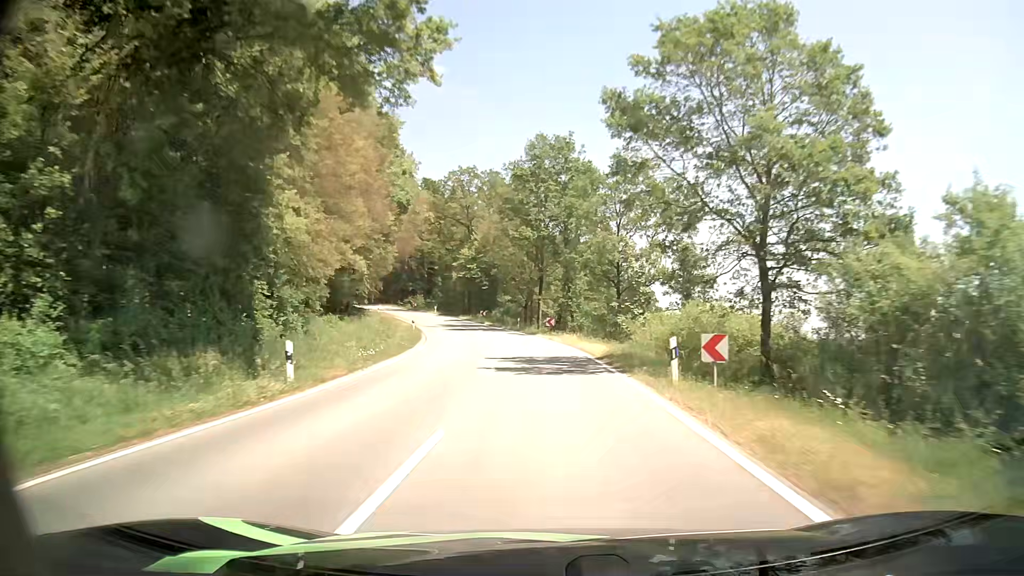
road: tertiary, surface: asphalt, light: Day
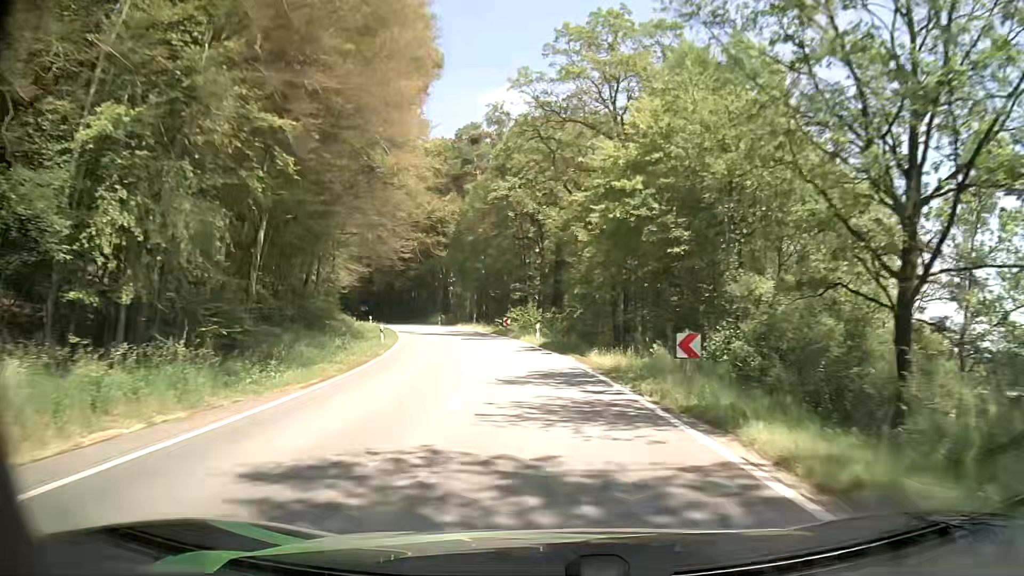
(-6.2, +55.4) m; -13°
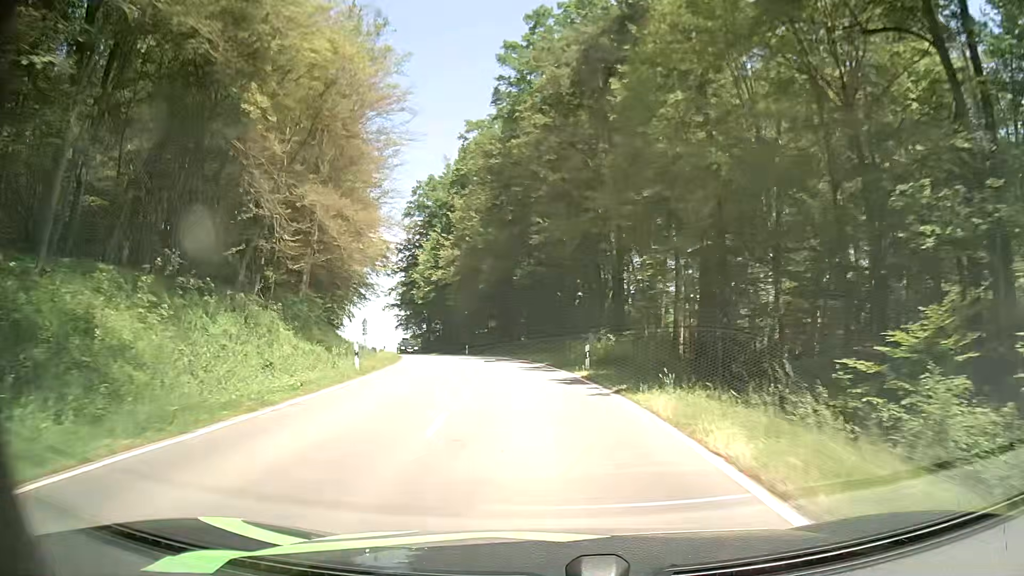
(-6.9, +51.8) m; -16°
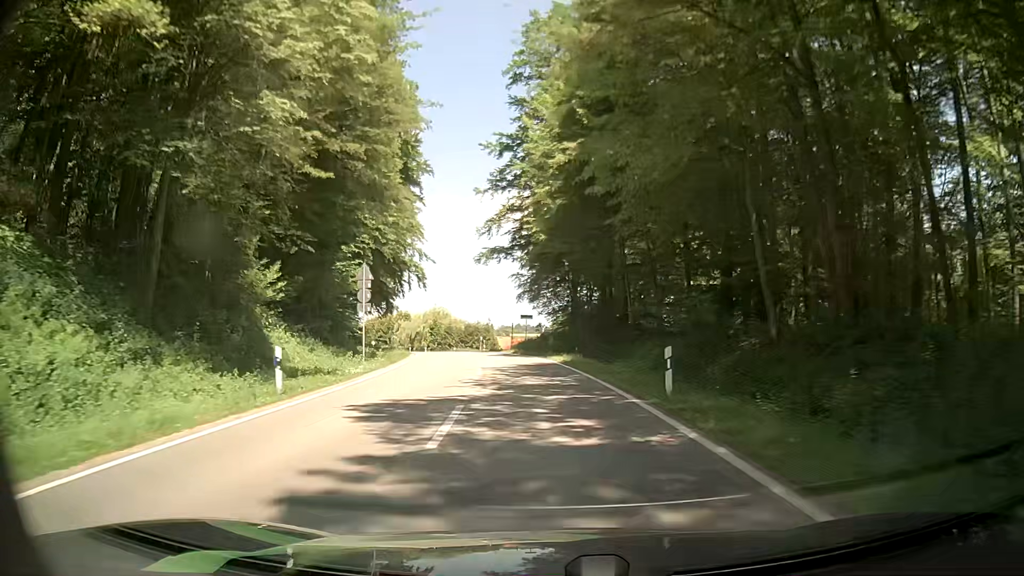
(-6.2, +51.0) m; -12°
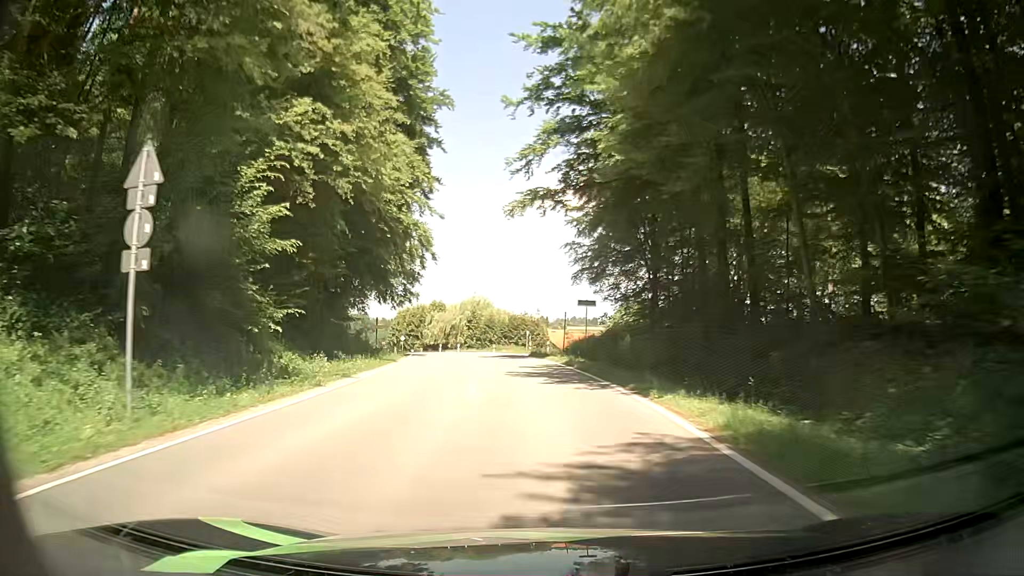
(-0.9, +19.8) m; -5°
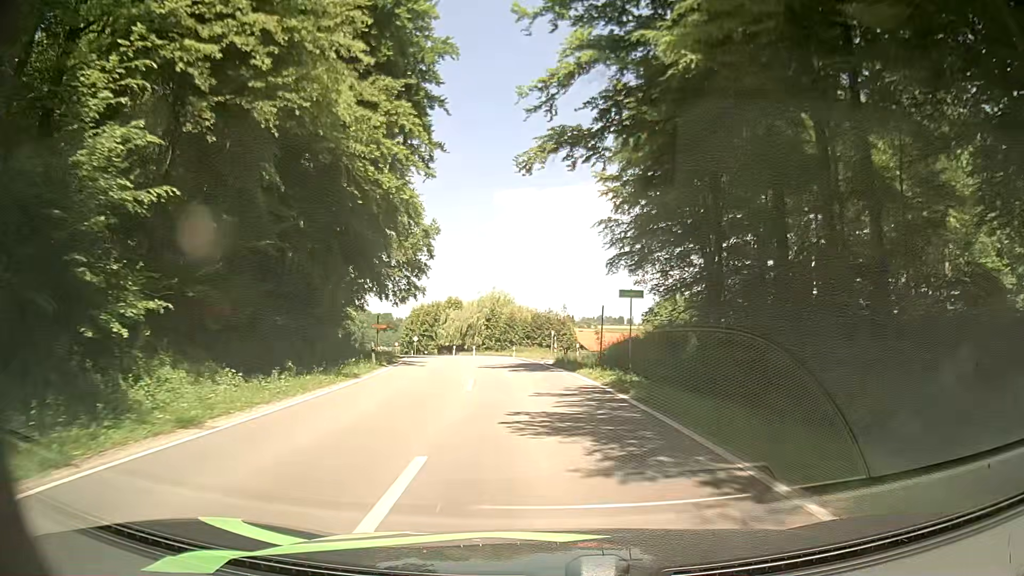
(-0.3, +9.9) m; -3°
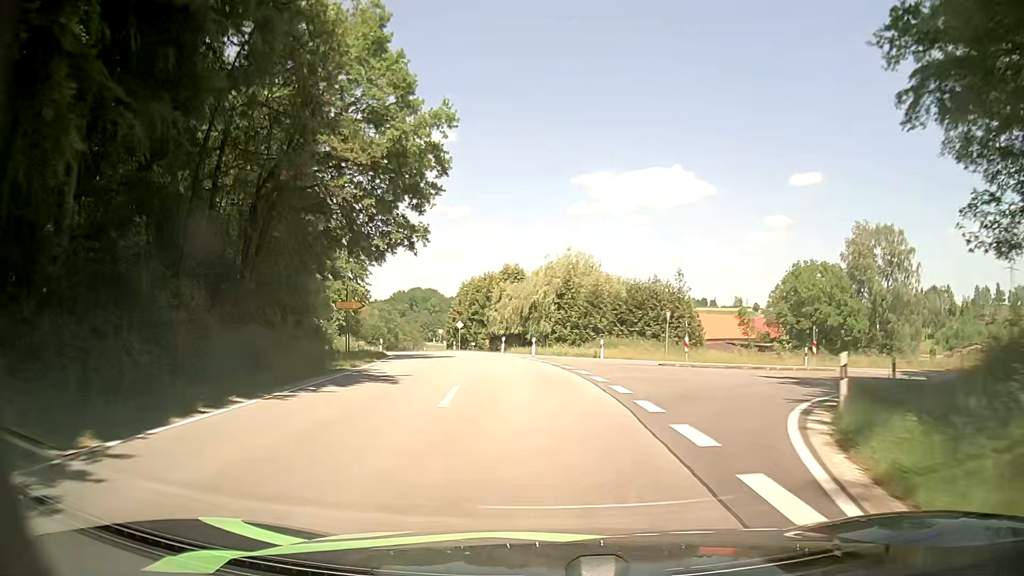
(-1.8, +29.2) m; -7°
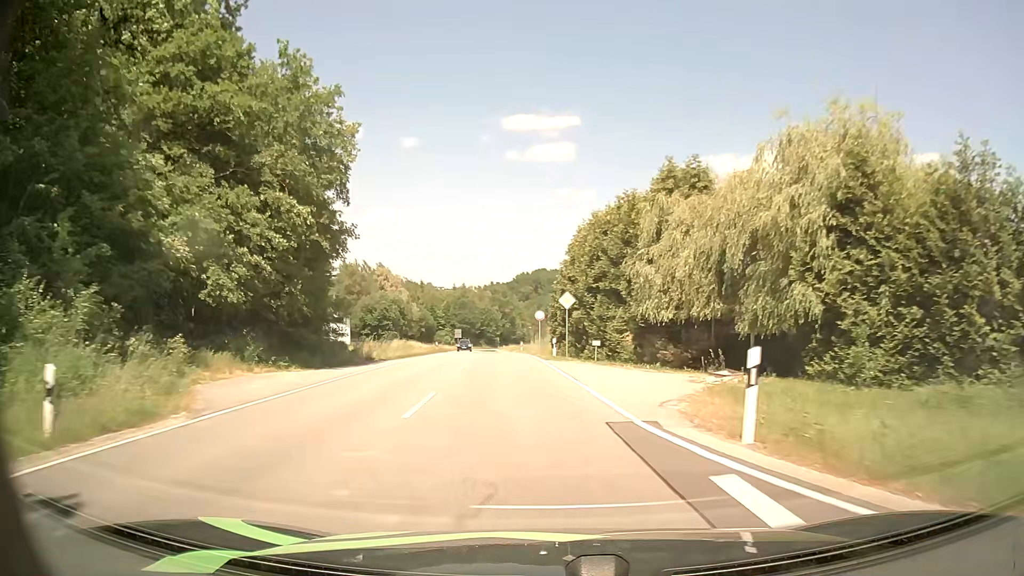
(-3.7, +38.7) m; -11°
(0, +10) (-1, +20) (-2, +30) (-3, +40) (-4, +50) (-5, +60) (-6, +70) (-7, +80) (-8, +90) (-9, +100) m
